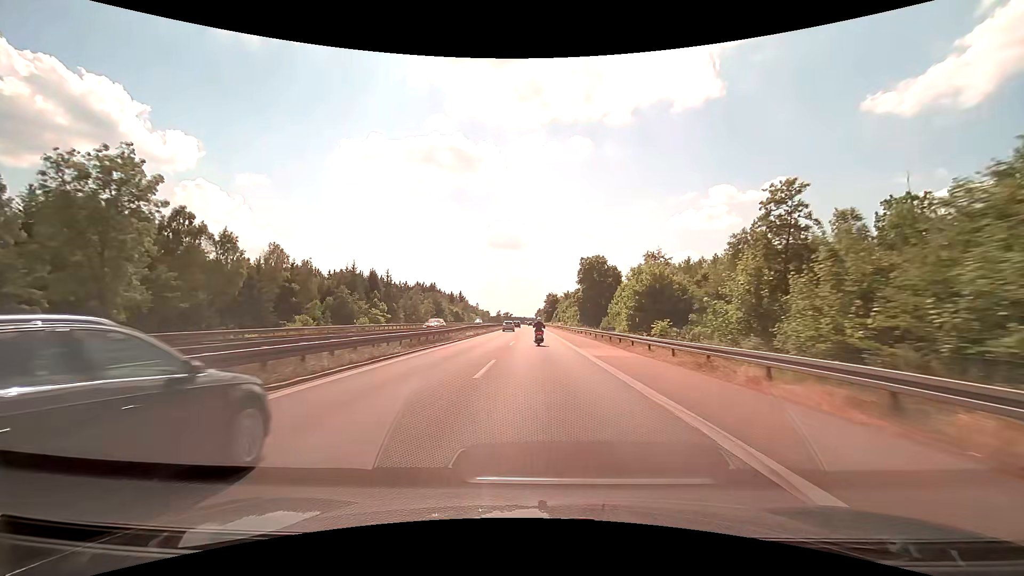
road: motorway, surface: asphalt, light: Day
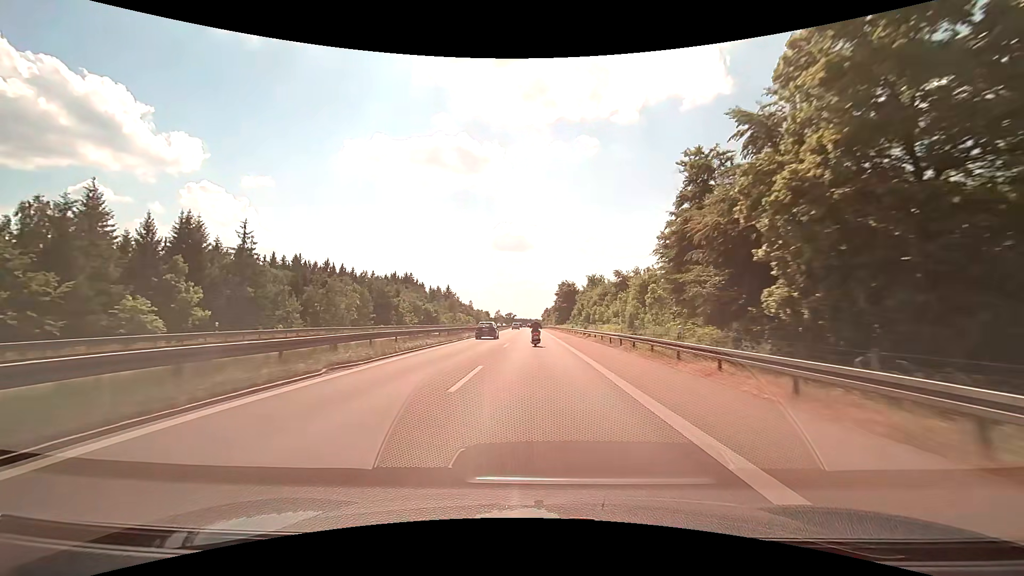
(-0.2, +73.7) m; -1°
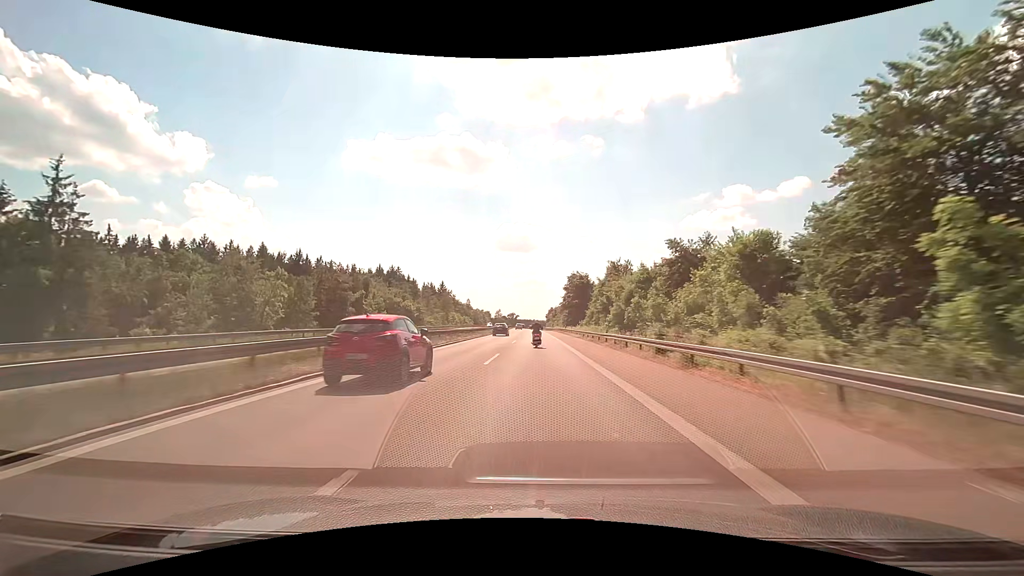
(-0.2, +29.3) m; 0°
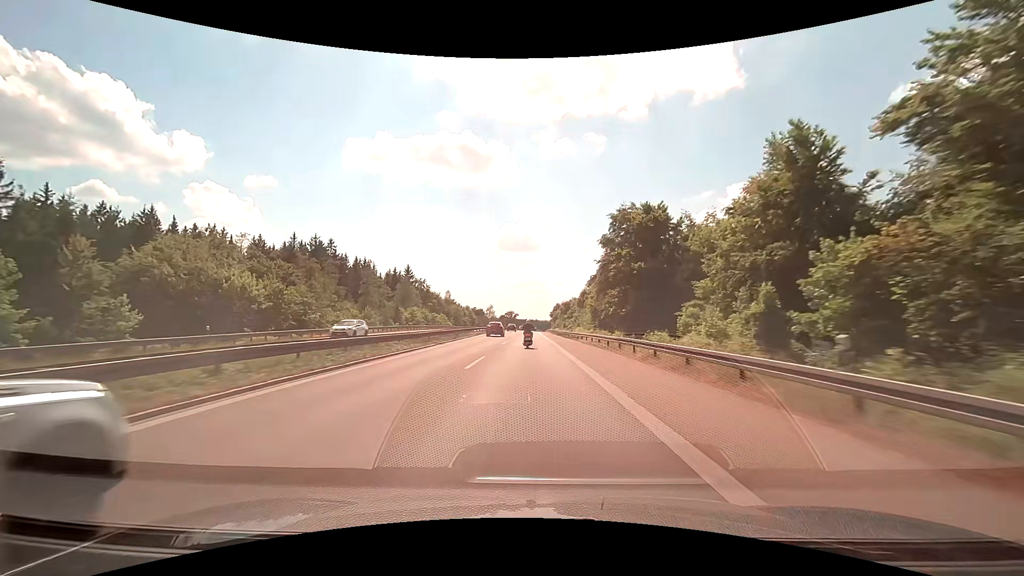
(-0.2, +73.0) m; 0°
(0, +10) (0, +20) (0, +30) (0, +40) (0, +50) (-1, +60) (-1, +70) (-1, +80) (-1, +90) (-1, +100) m
